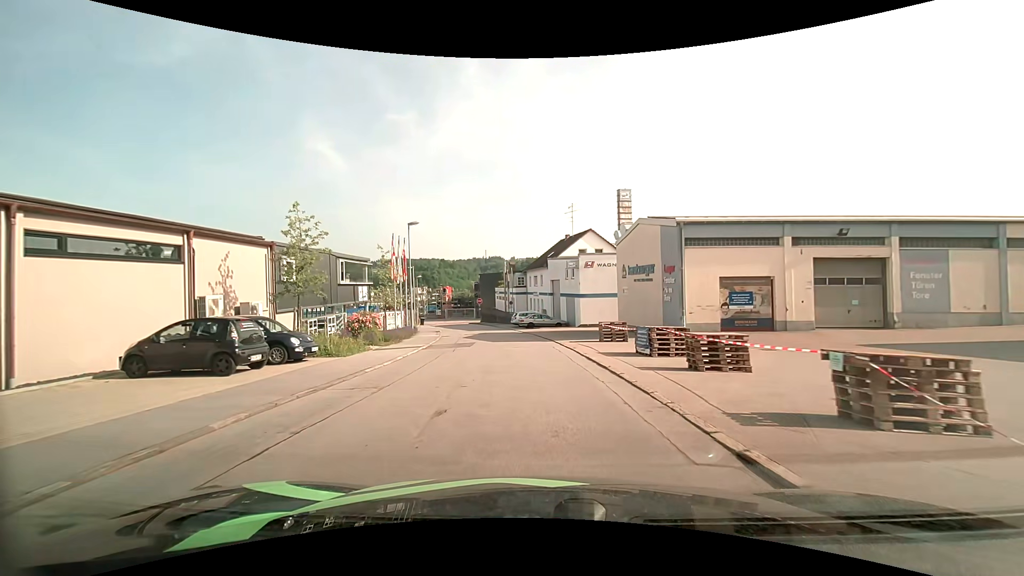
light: Day
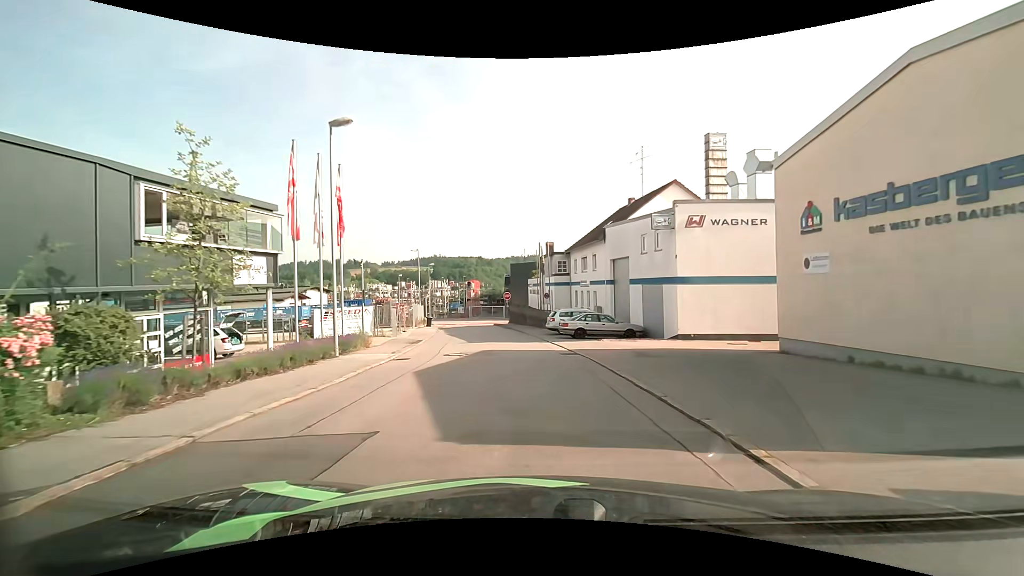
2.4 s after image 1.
(-0.5, +19.2) m; -3°
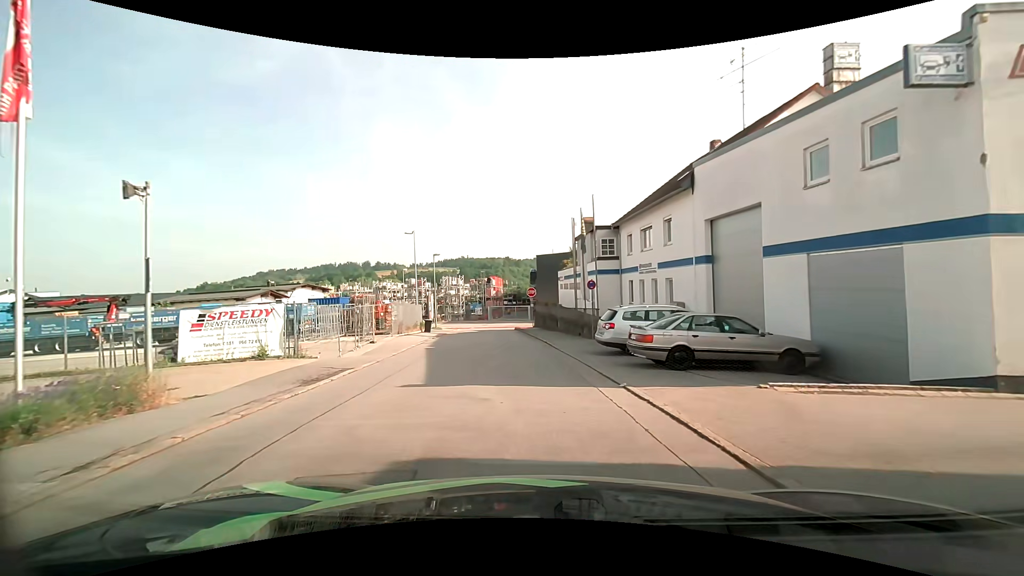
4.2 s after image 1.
(-0.4, +13.6) m; -4°
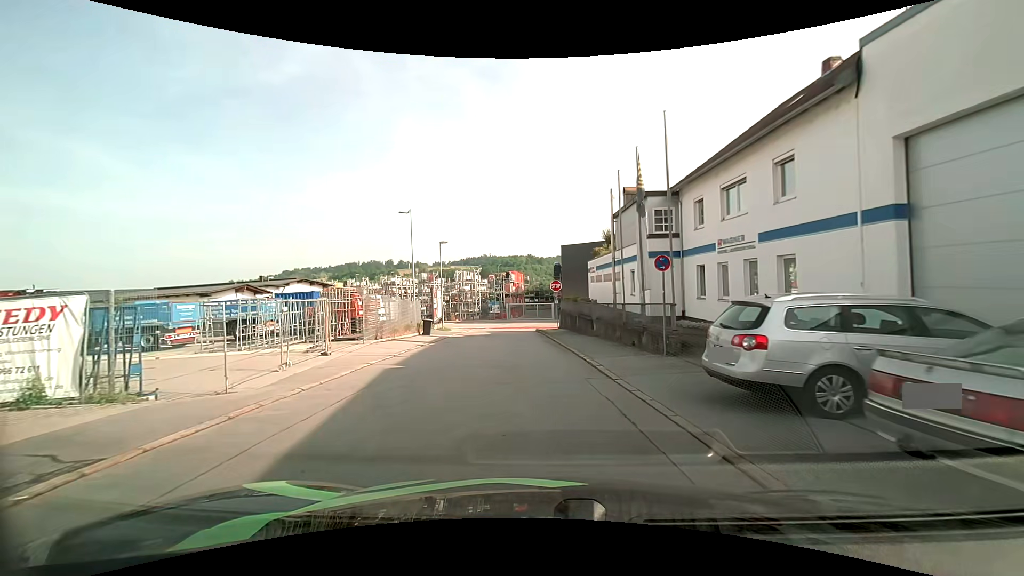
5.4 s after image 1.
(-0.1, +8.5) m; -3°
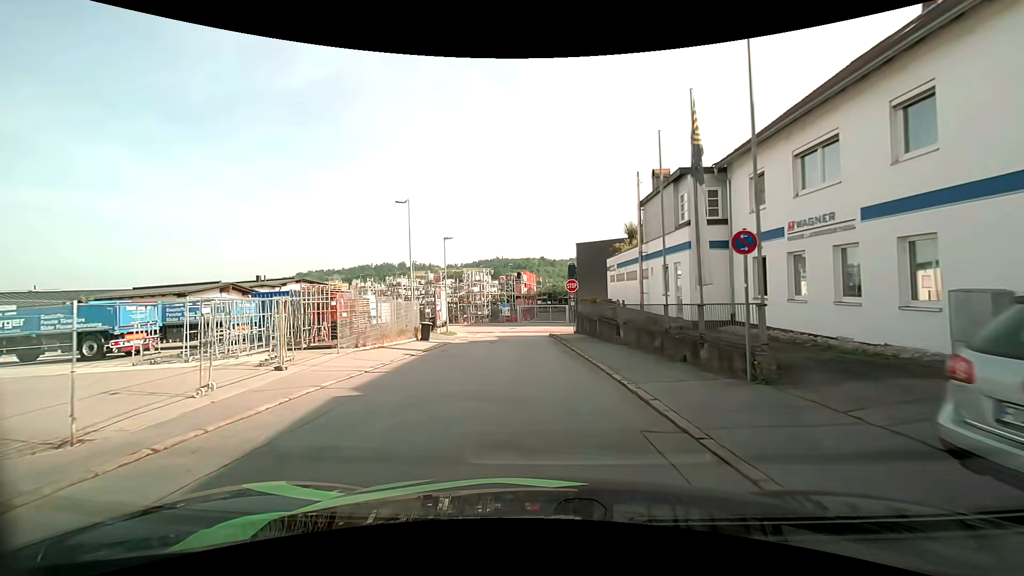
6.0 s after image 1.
(0.0, +4.1) m; -1°
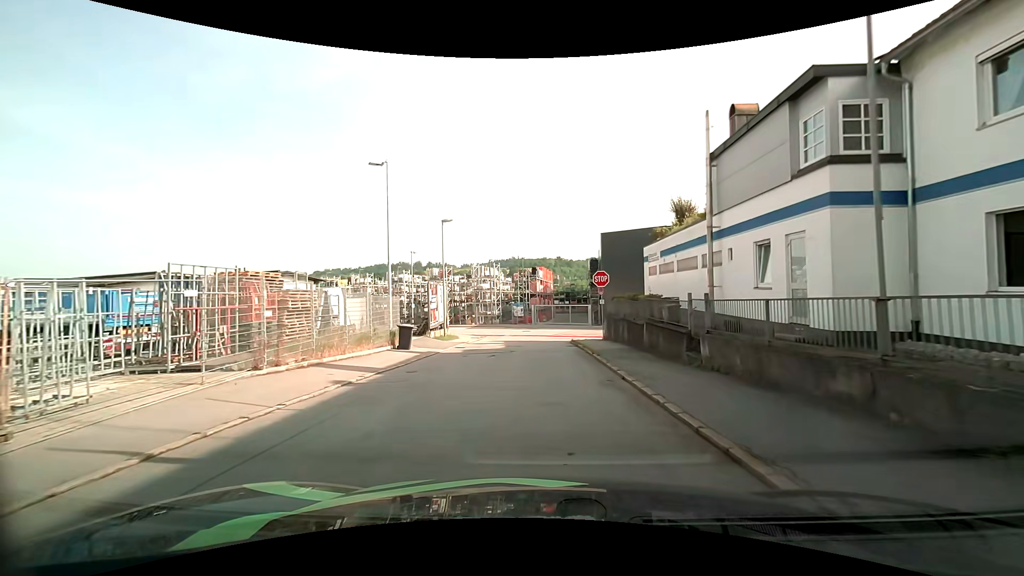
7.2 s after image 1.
(-0.2, +7.9) m; -2°
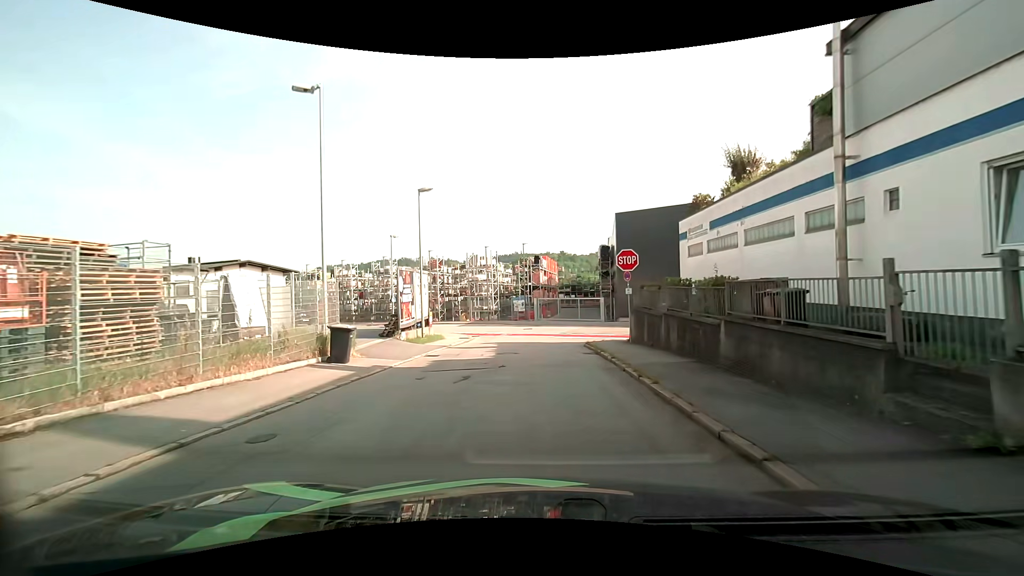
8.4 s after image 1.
(0.0, +7.4) m; -1°
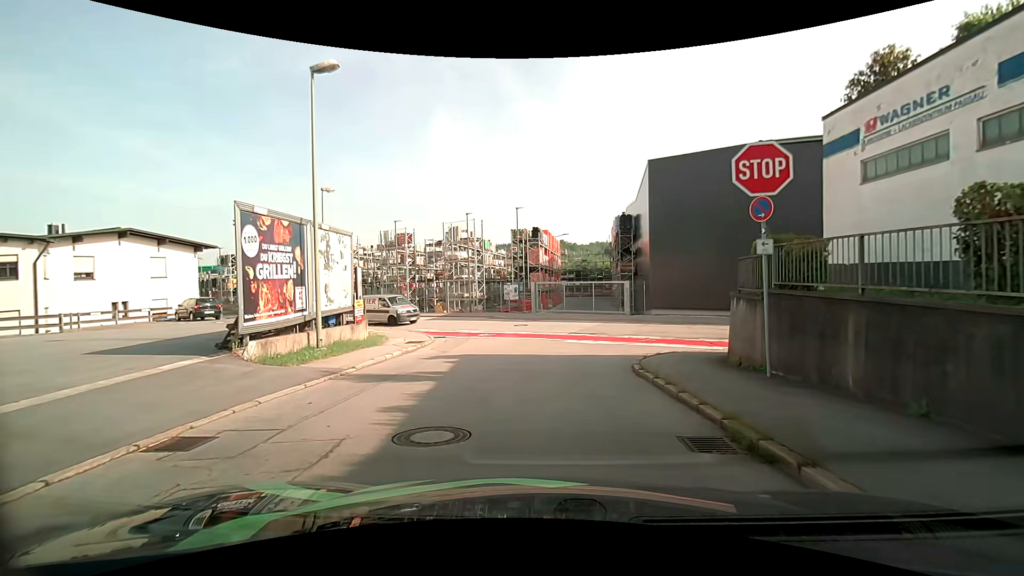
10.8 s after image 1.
(+0.1, +12.4) m; 0°
